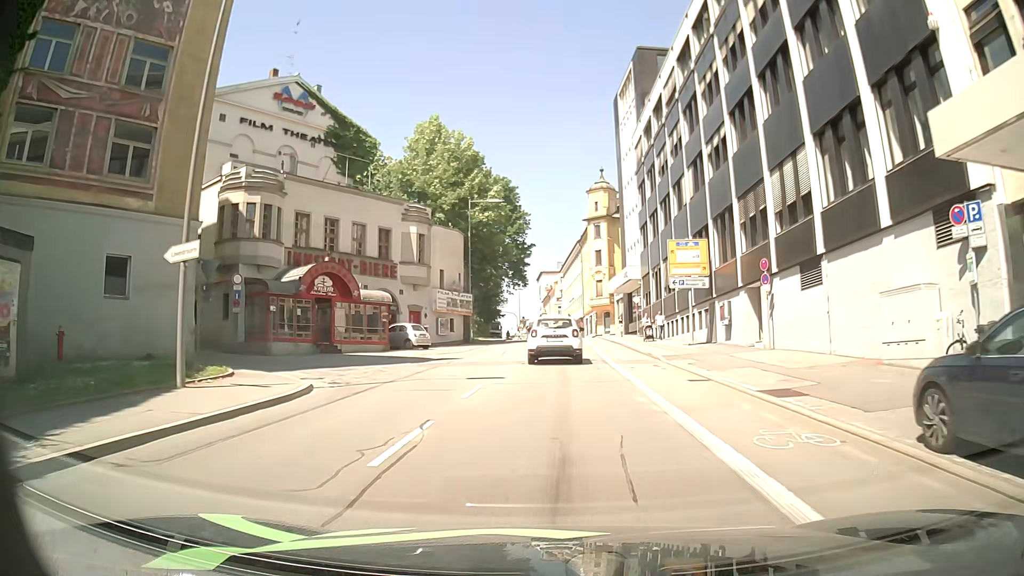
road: tertiary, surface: asphalt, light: Day
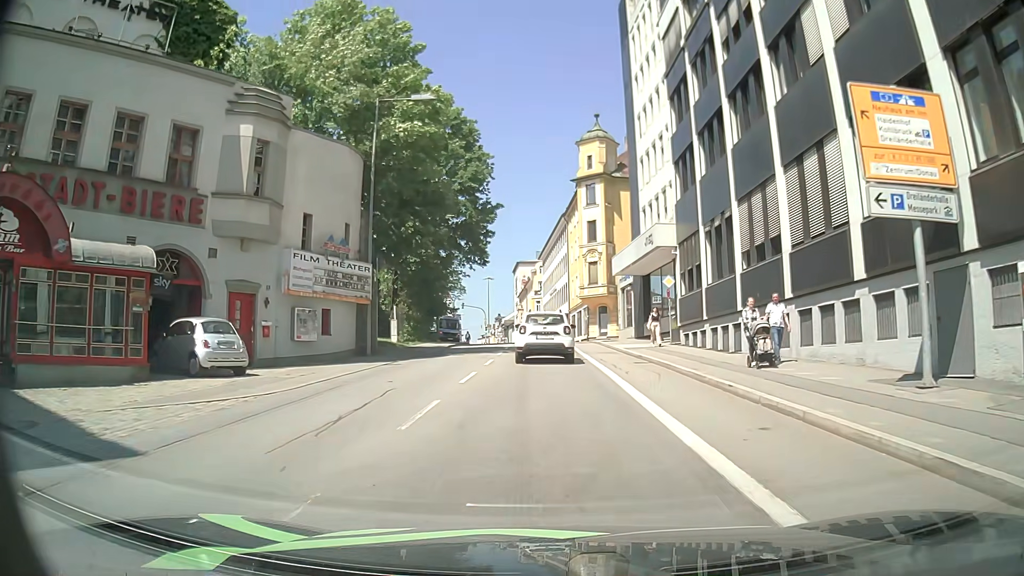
(+0.2, +22.0) m; +2°
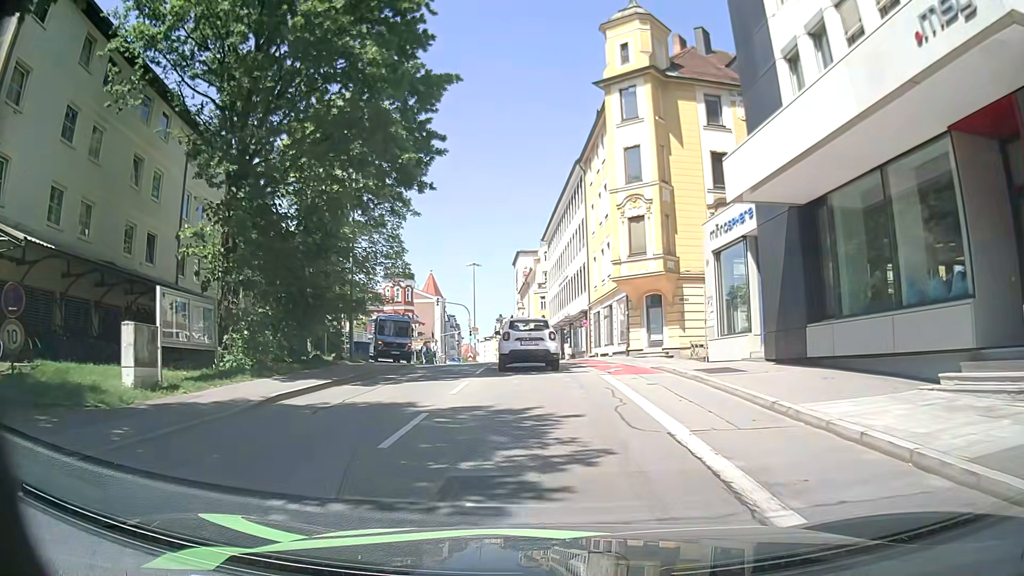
(-1.2, +25.0) m; -2°
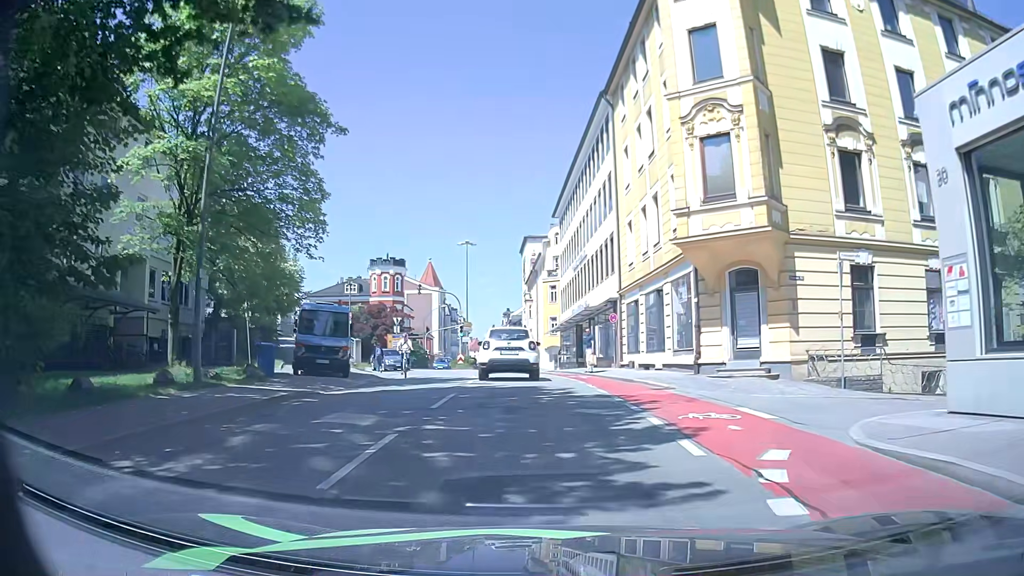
(0.0, +13.9) m; -2°
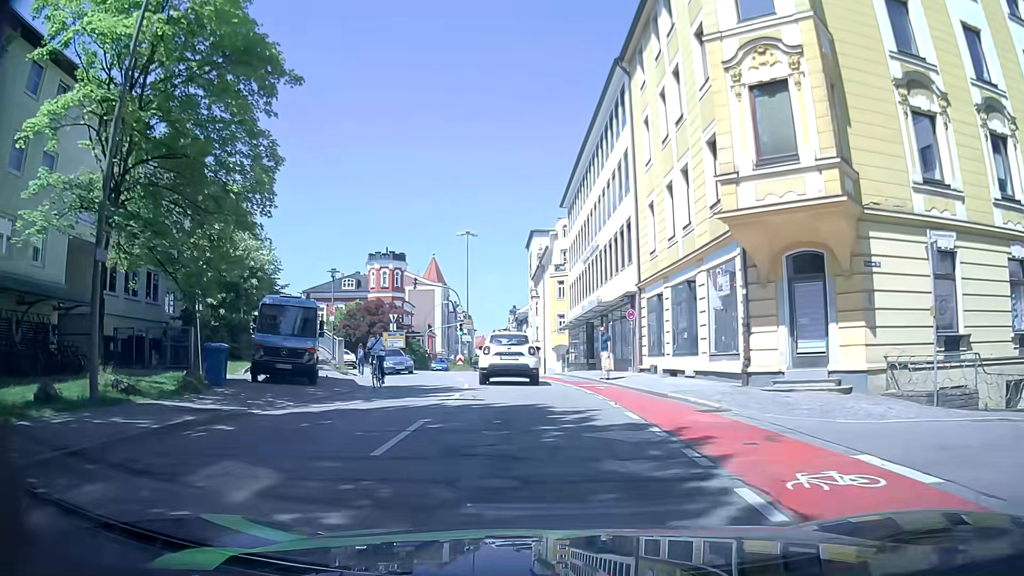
(+0.1, +4.3) m; +2°
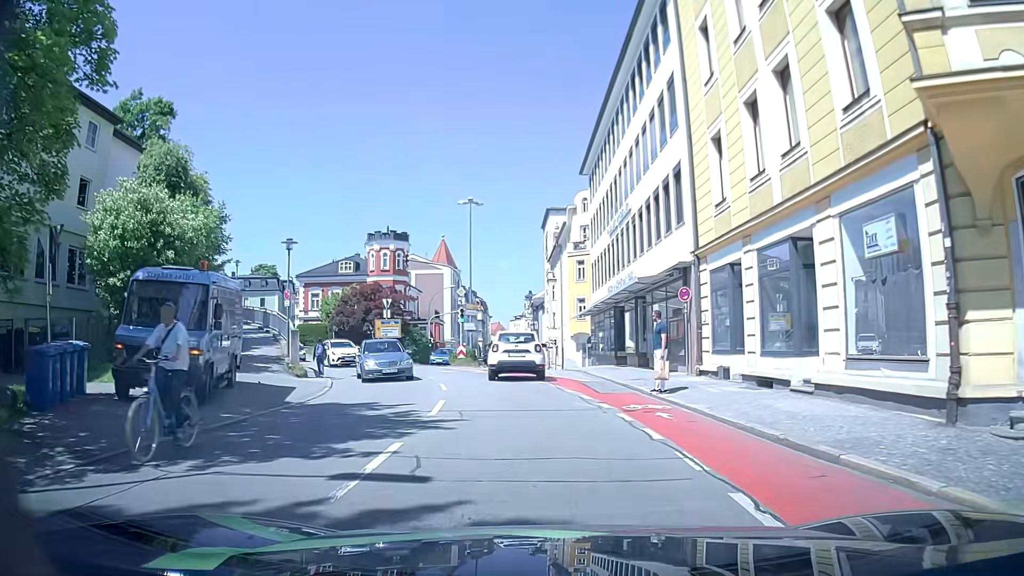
(0.0, +8.1) m; 0°
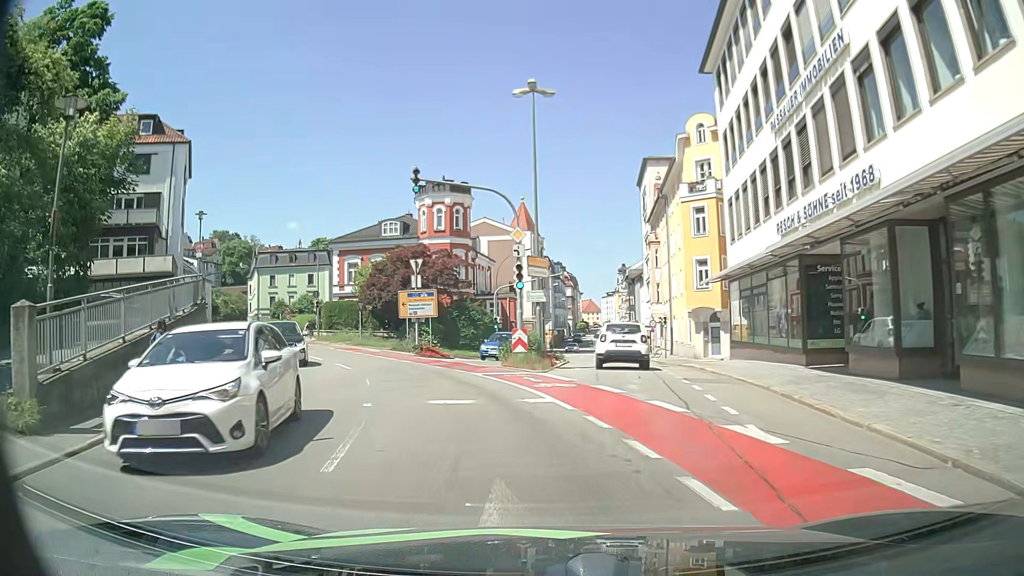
(-1.0, +17.5) m; -8°
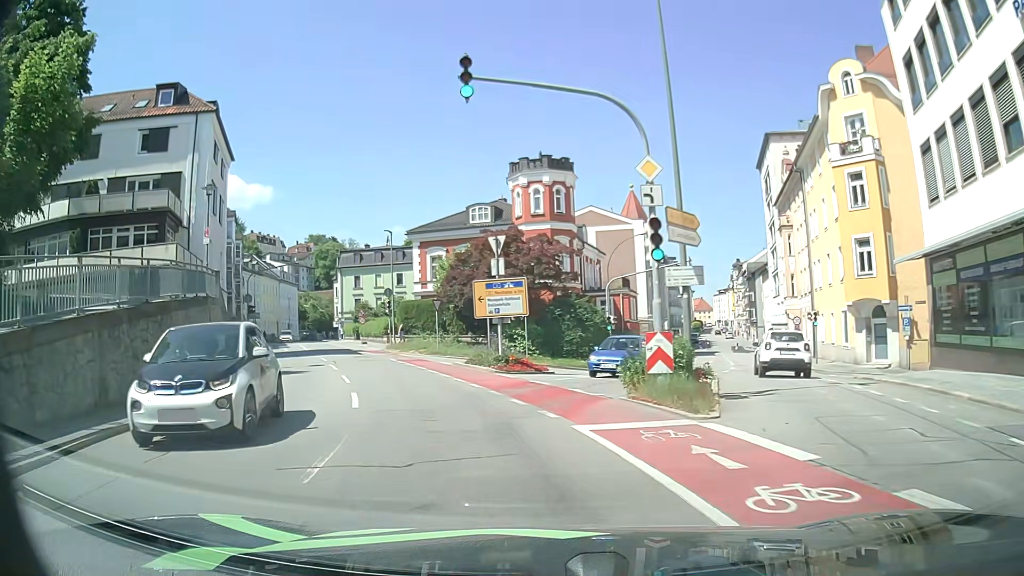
(-0.5, +9.7) m; -7°
(-1, +10) (-4, +20) (-8, +29) (-12, +38) (-16, +47) (-20, +56) (-24, +65) (-29, +74) (-33, +83) (-37, +92) m
